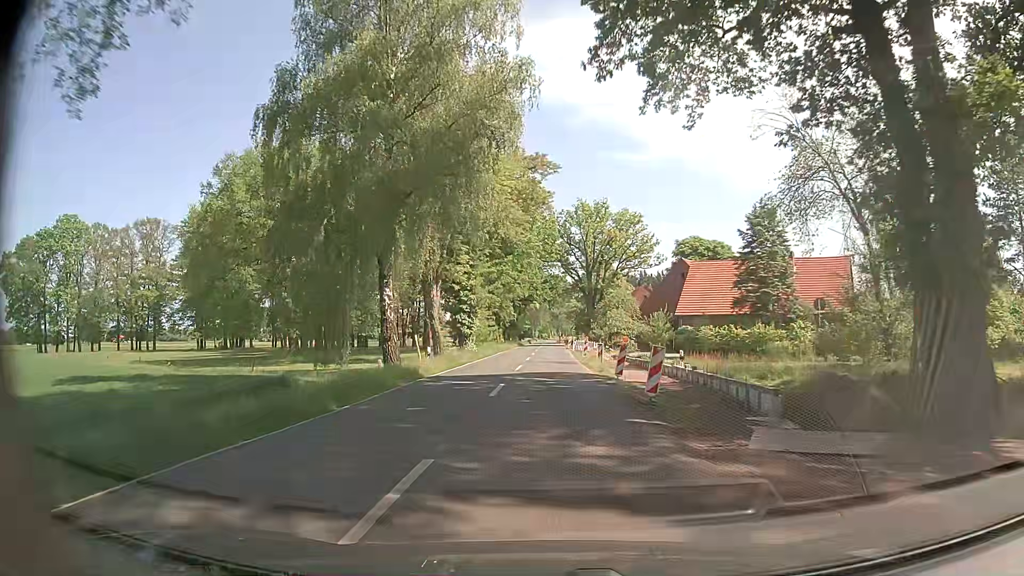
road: secondary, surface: asphalt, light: Day
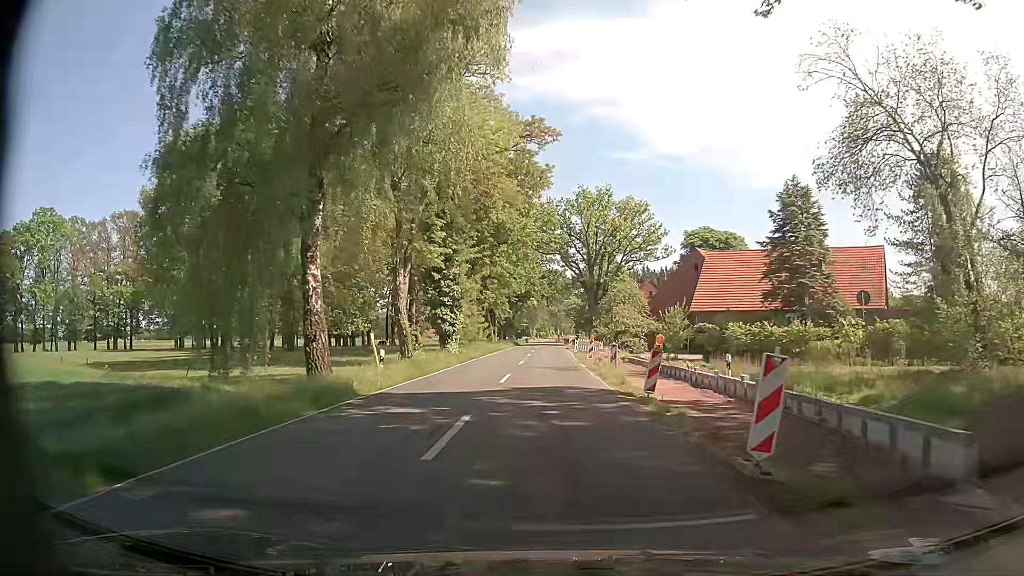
(0.0, +7.9) m; 0°
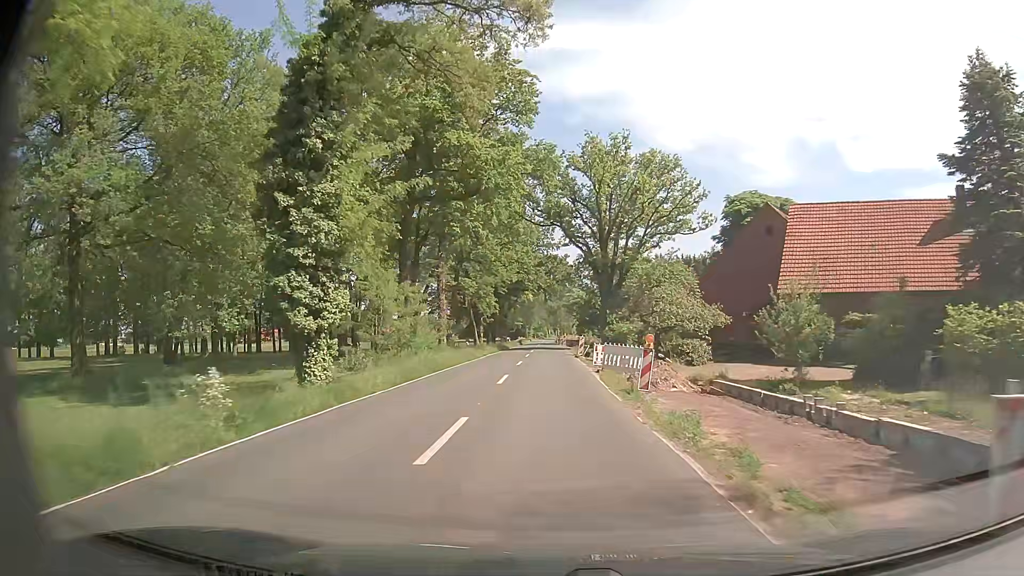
(+0.4, +23.6) m; +1°
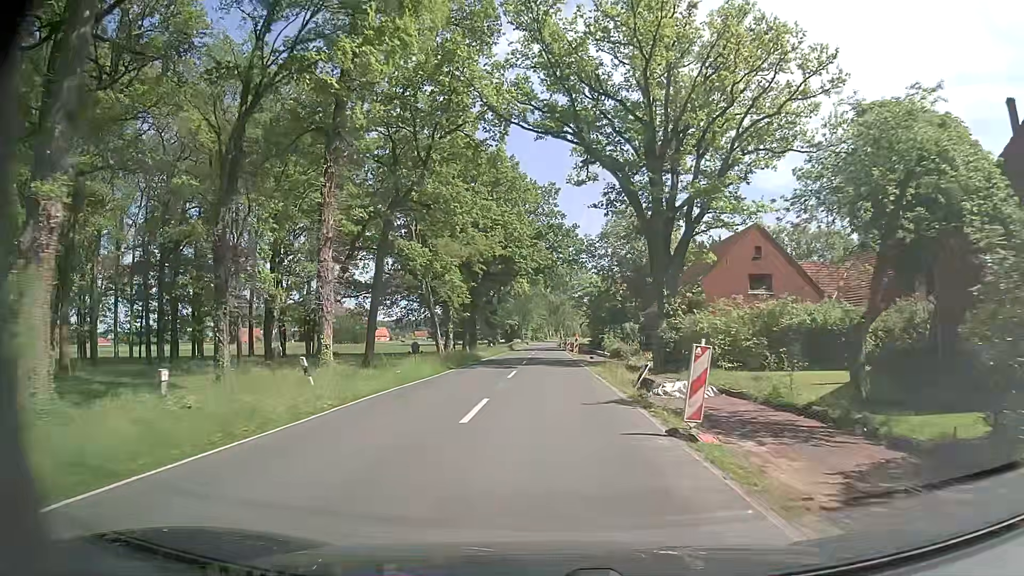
(-0.3, +31.7) m; 0°
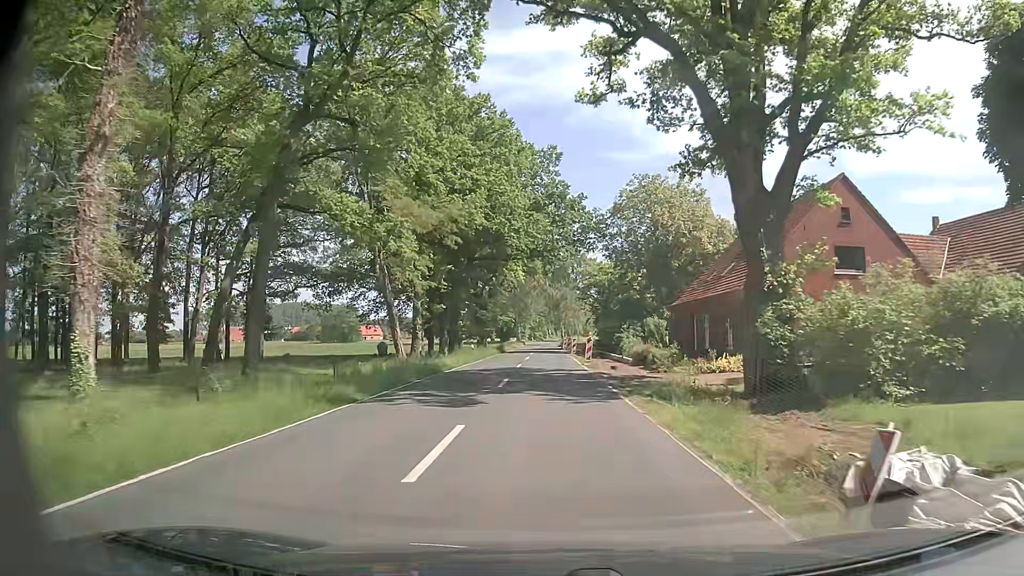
(0.0, +16.0) m; 0°
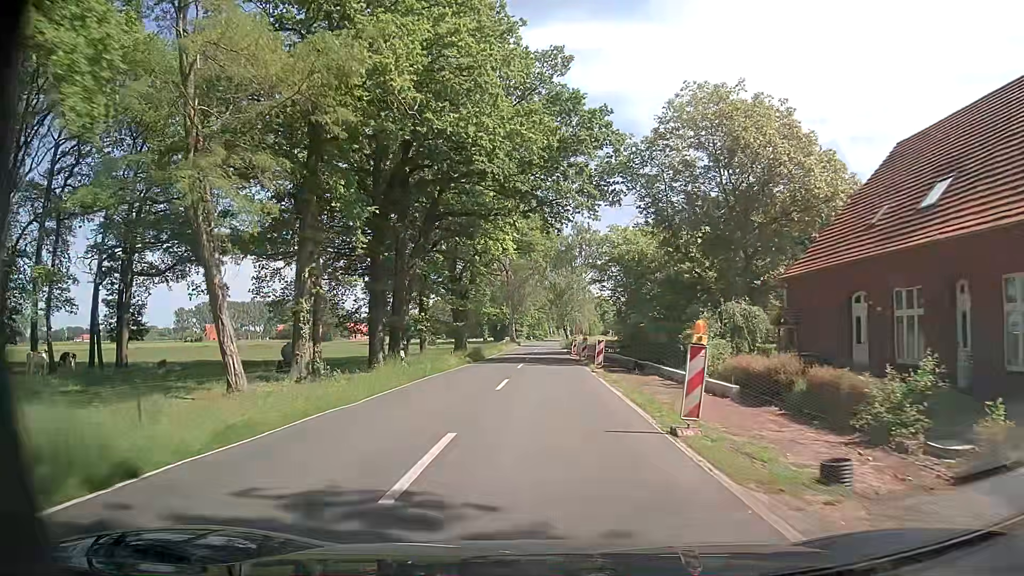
(0.0, +24.2) m; -1°
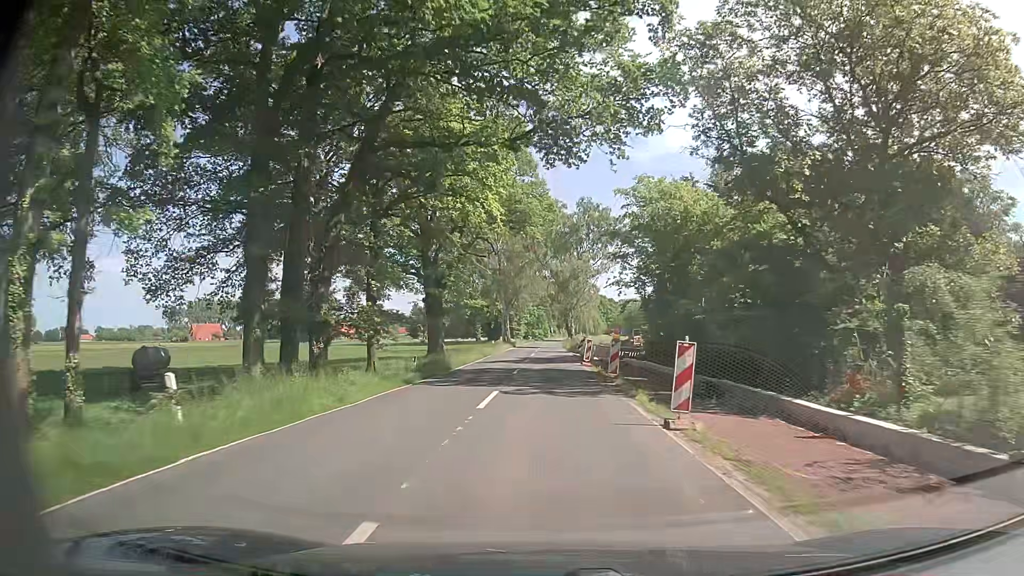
(+0.1, +16.3) m; +1°
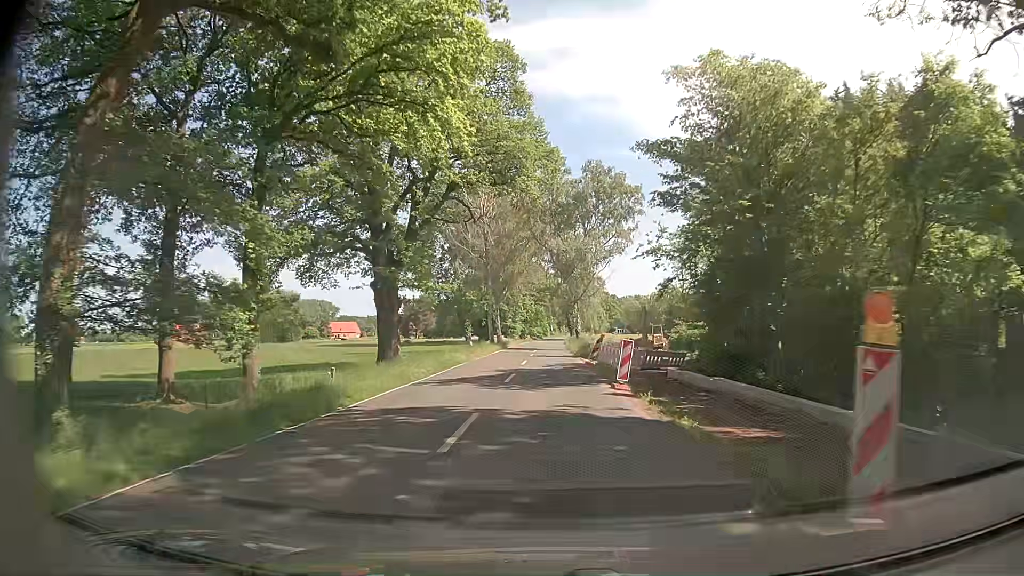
(0.0, +16.4) m; 0°
(0, +10) (0, +20) (0, +30) (0, +40) (0, +50) (0, +60) (0, +70) (+1, +80) (+1, +90) (+1, +100) m
